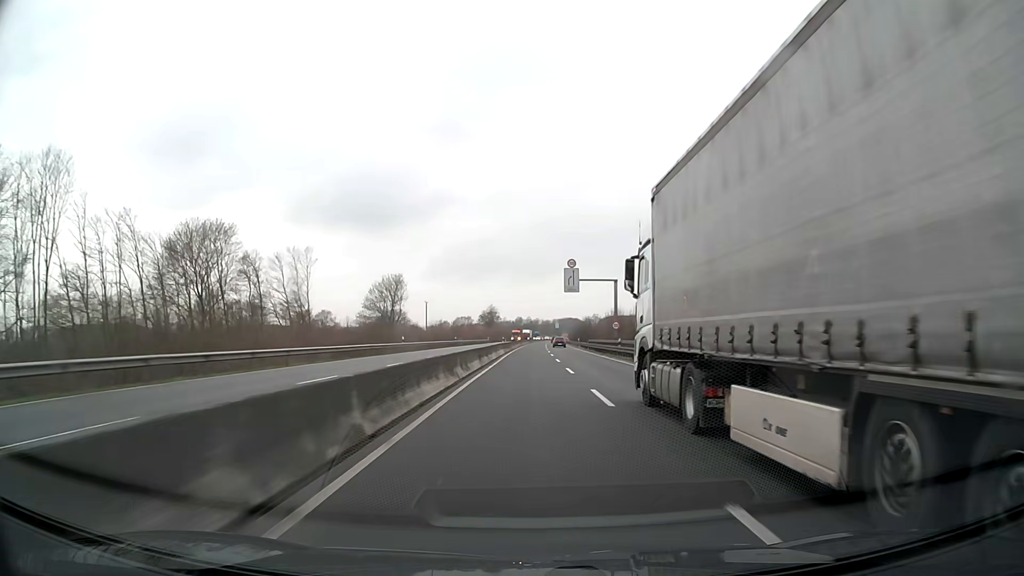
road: trunk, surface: asphalt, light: Day
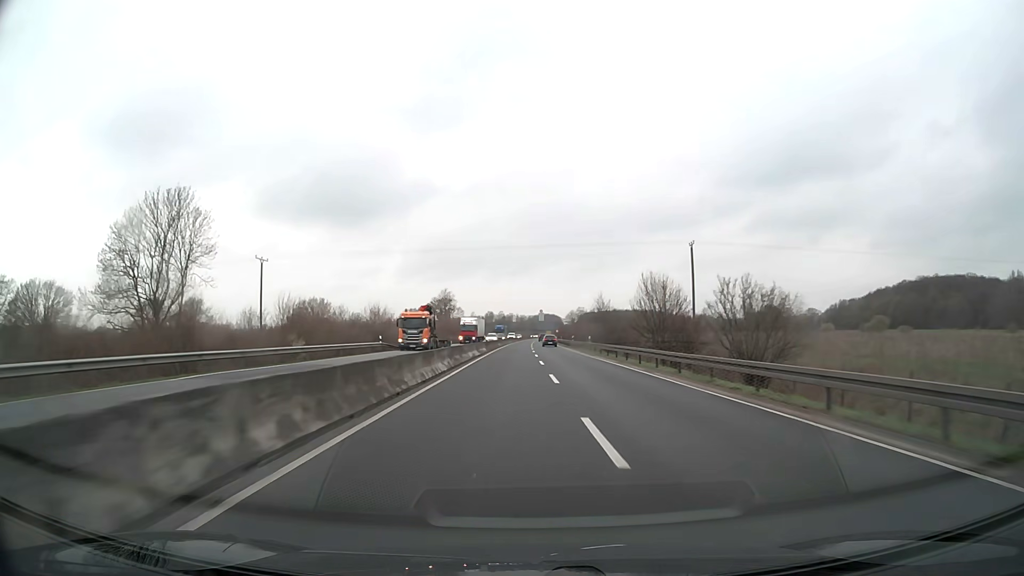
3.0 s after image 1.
(+1.6, +90.3) m; +2°
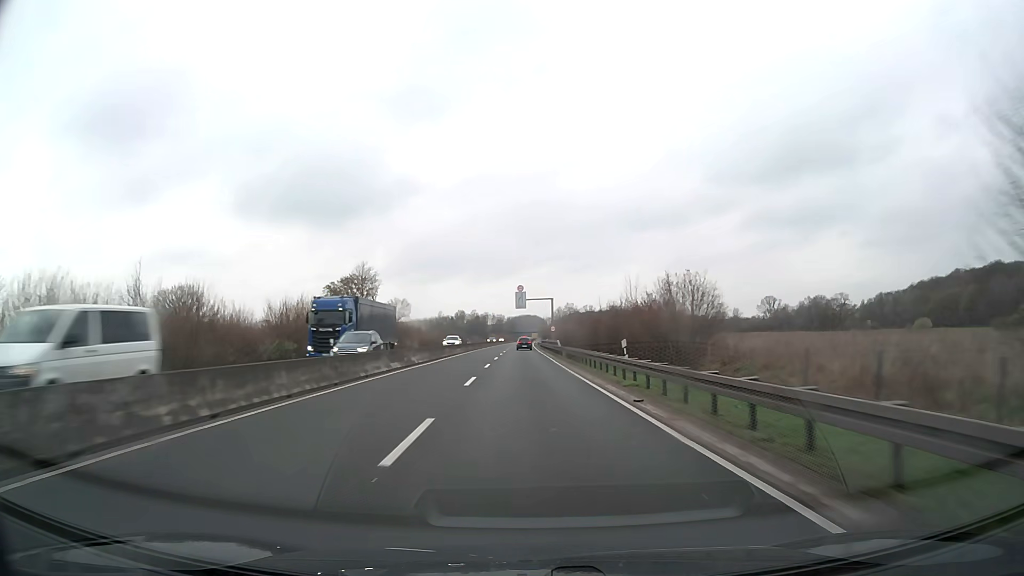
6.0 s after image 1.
(+1.8, +84.0) m; +2°
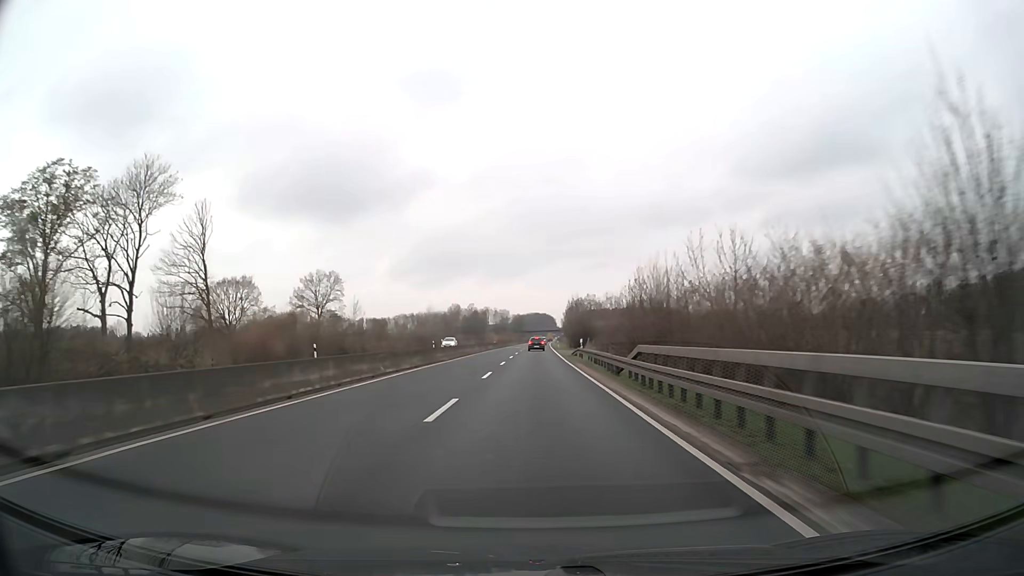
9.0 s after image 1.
(-0.8, +80.6) m; -1°
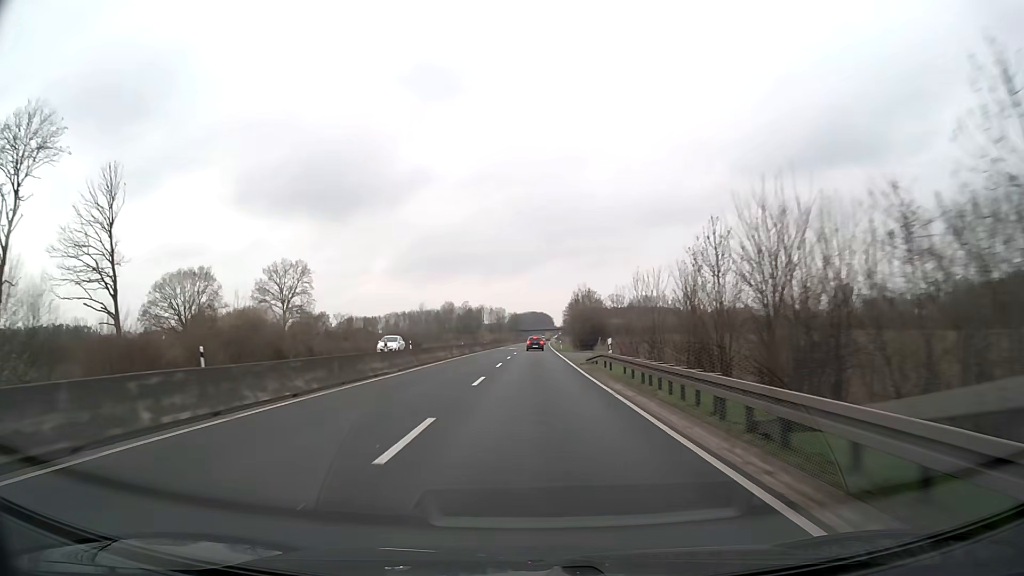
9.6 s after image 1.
(0.0, +15.7) m; 0°
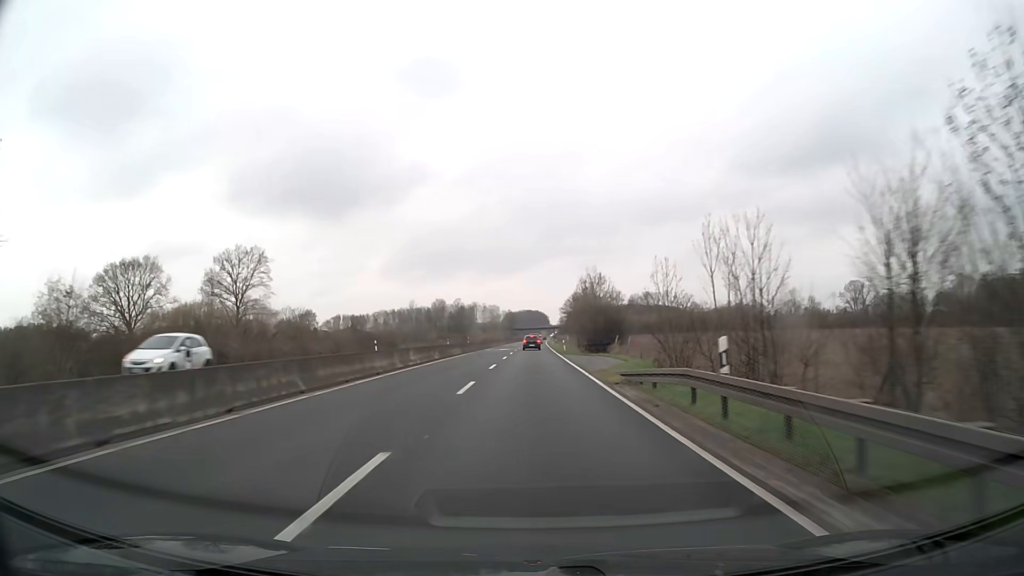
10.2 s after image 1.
(0.0, +15.4) m; 0°
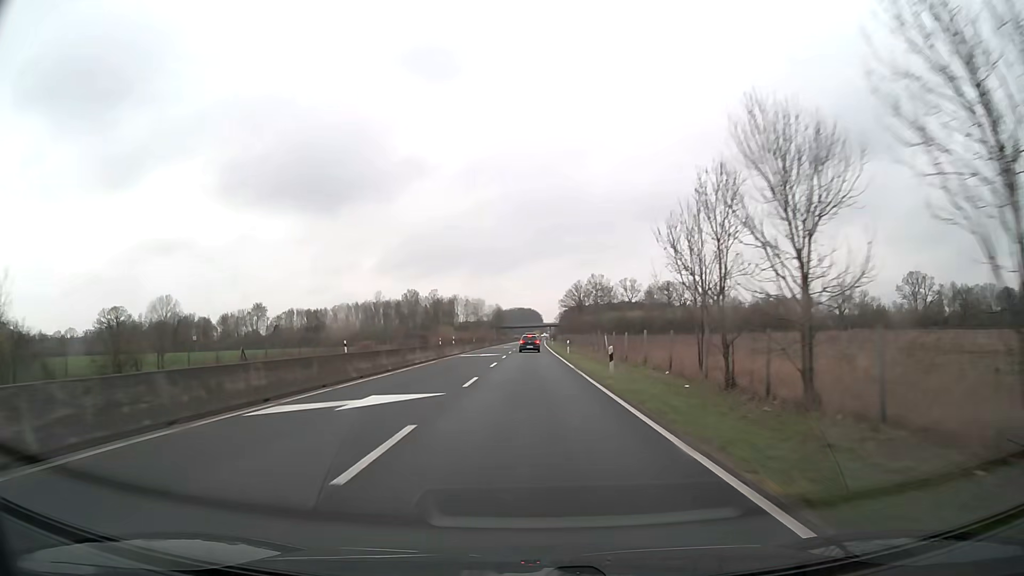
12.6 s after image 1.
(+0.3, +57.8) m; +1°
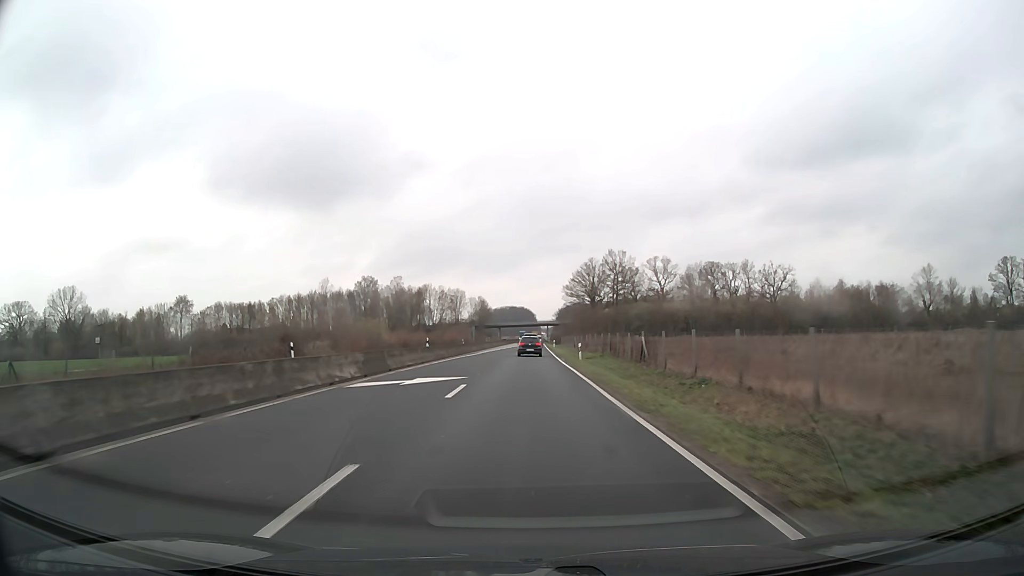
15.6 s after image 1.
(+0.1, +63.0) m; 0°
(0, +10) (0, +20) (0, +30) (0, +40) (0, +50) (0, +60) (+1, +70) (+1, +80) (+1, +90) (+1, +100) m
